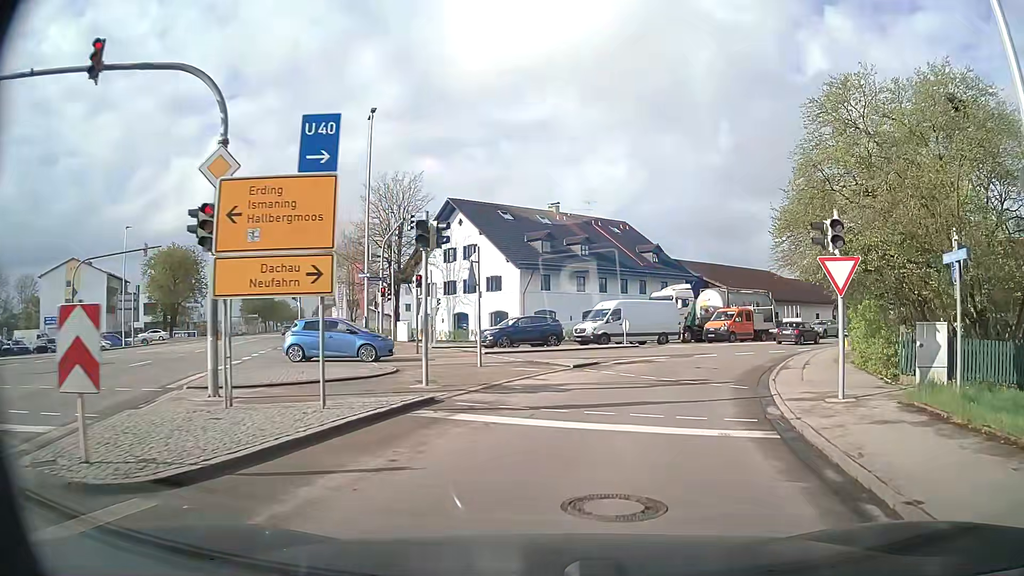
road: secondary_link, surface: asphalt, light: Day
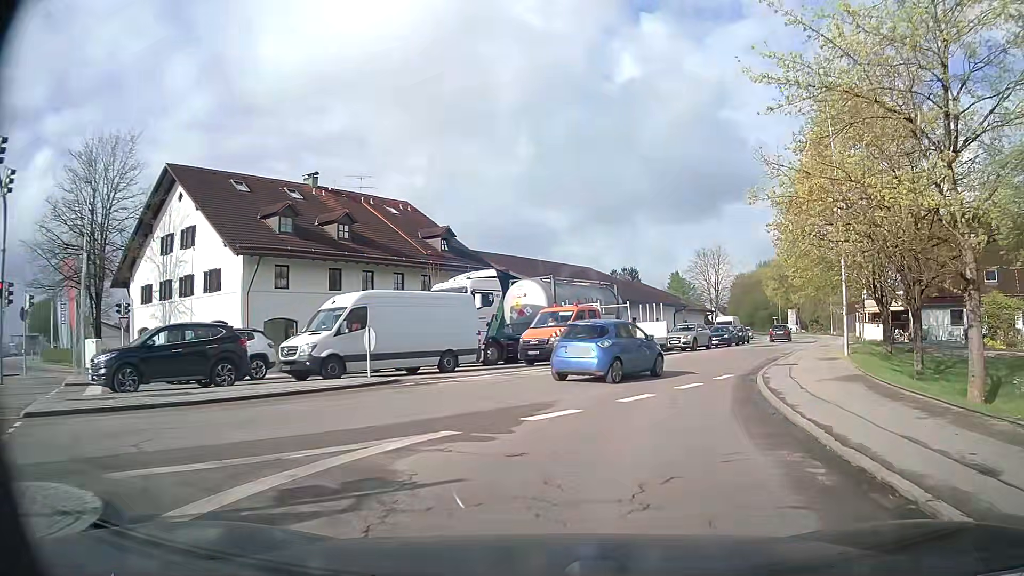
(+2.8, +17.7) m; +17°
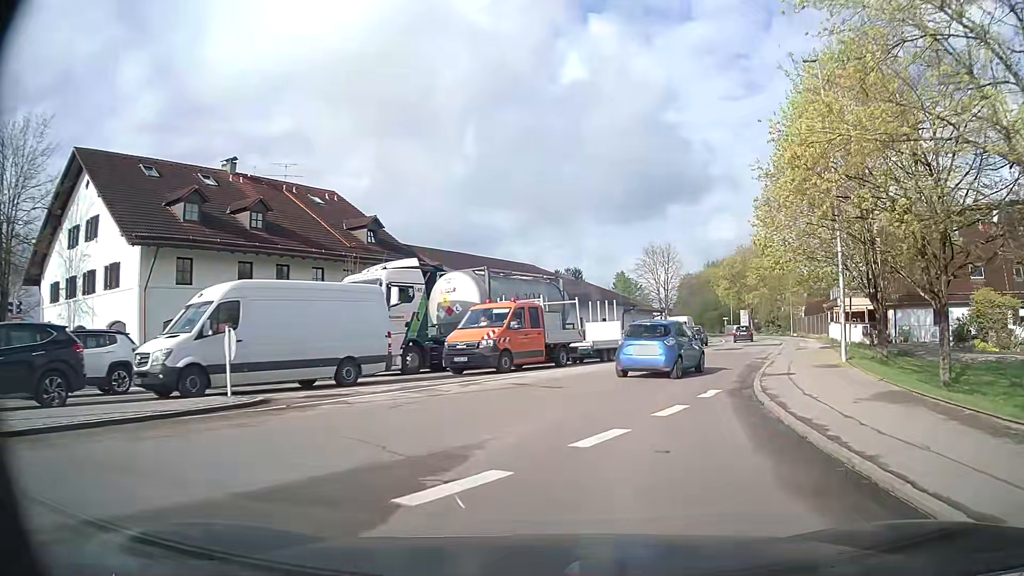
(+0.2, +4.9) m; +4°
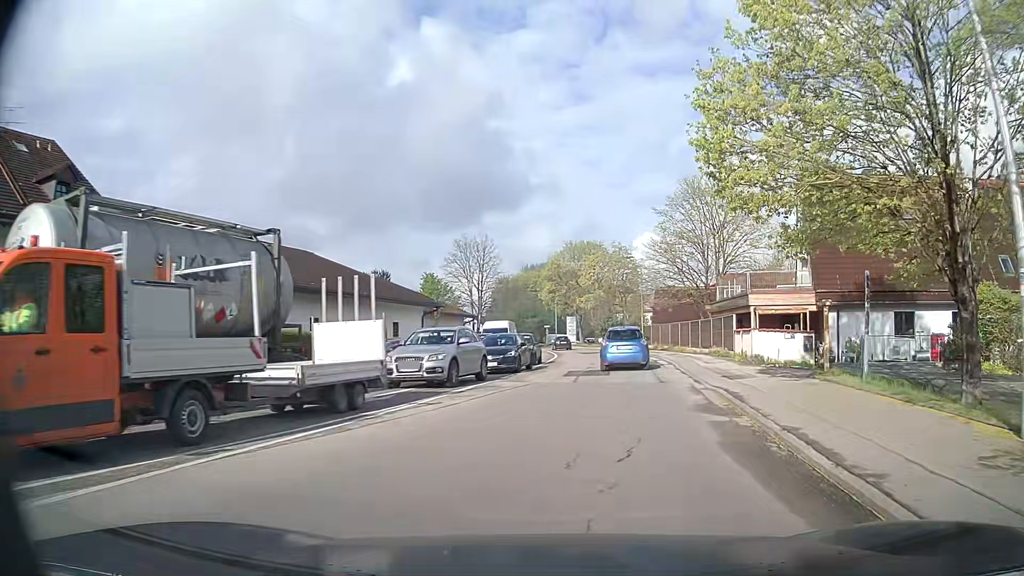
(+2.3, +16.0) m; +16°
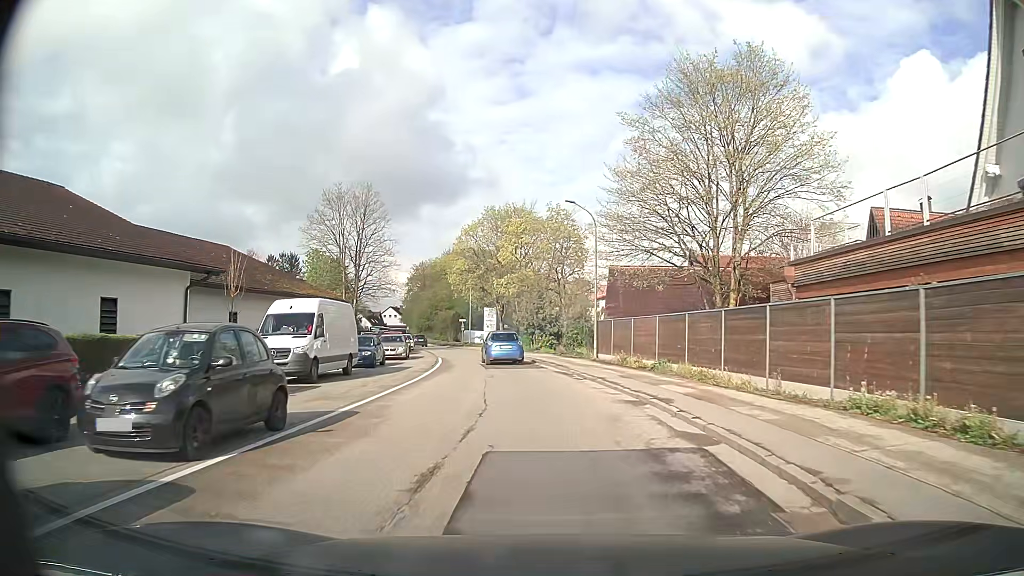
(+2.6, +24.3) m; +7°
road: secondary
